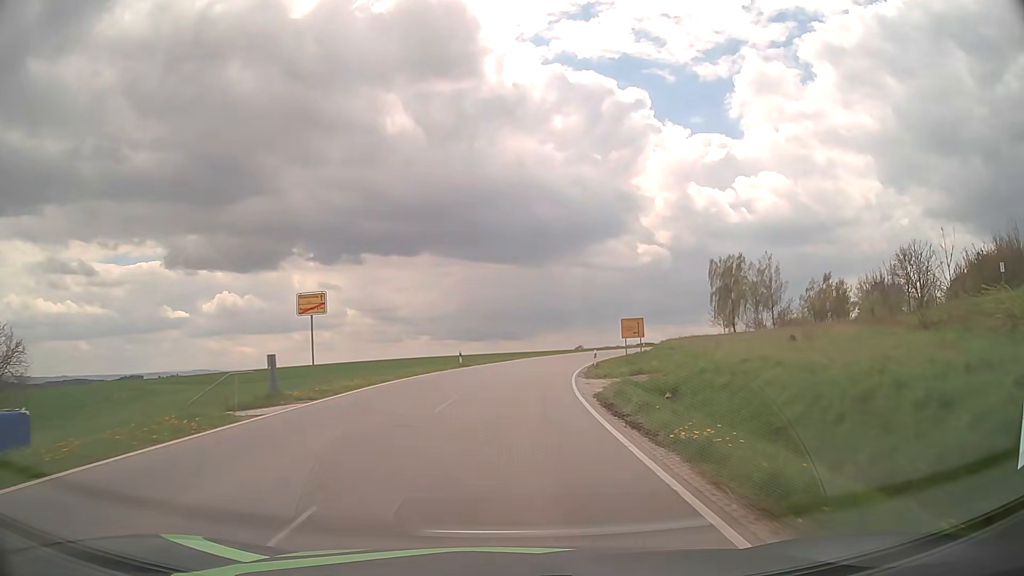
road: tertiary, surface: asphalt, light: Day
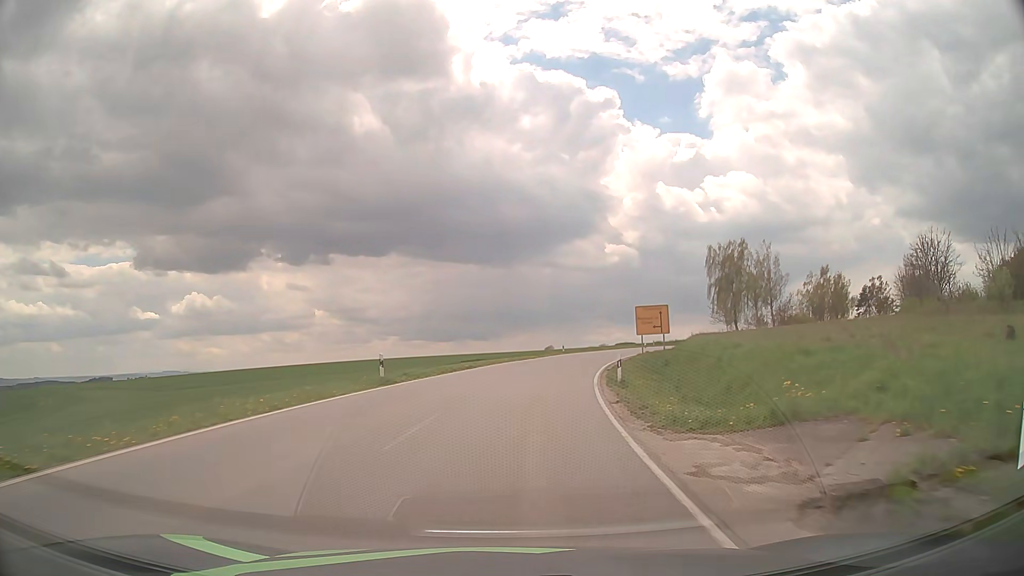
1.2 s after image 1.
(+0.3, +16.9) m; +3°
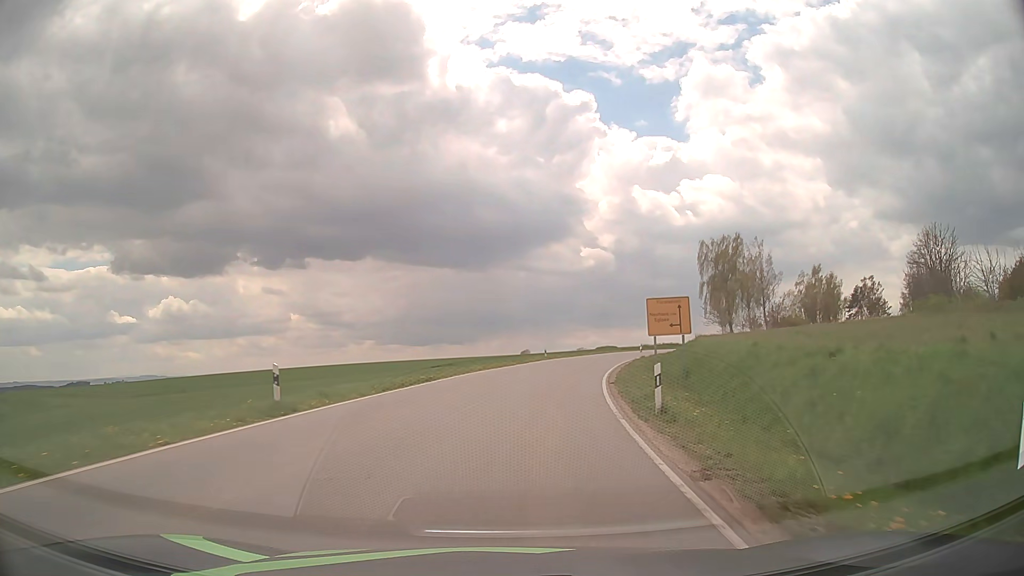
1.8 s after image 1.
(+0.1, +8.5) m; +2°
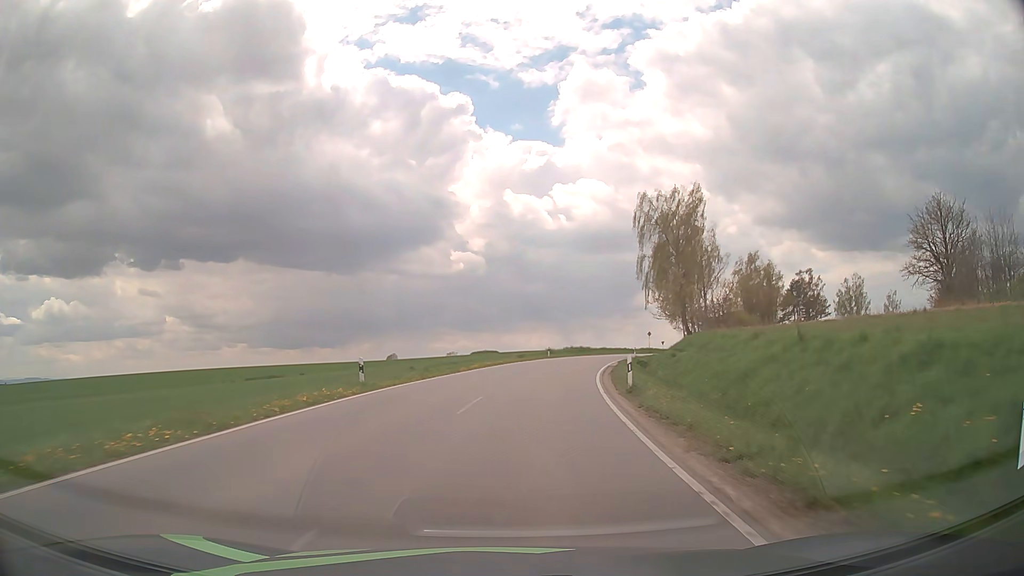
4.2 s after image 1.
(+3.4, +34.2) m; +11°
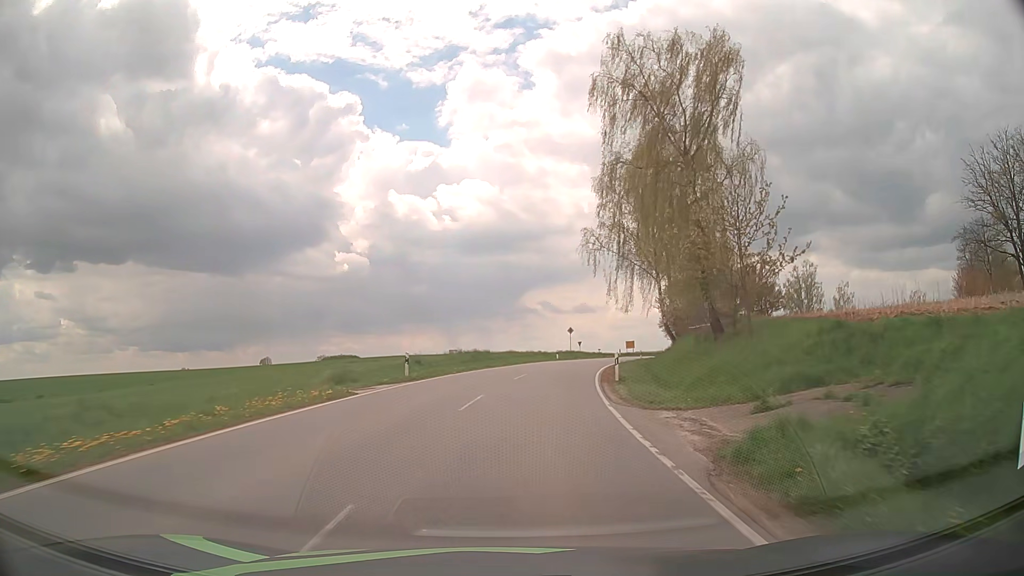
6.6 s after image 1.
(+3.1, +34.7) m; +10°
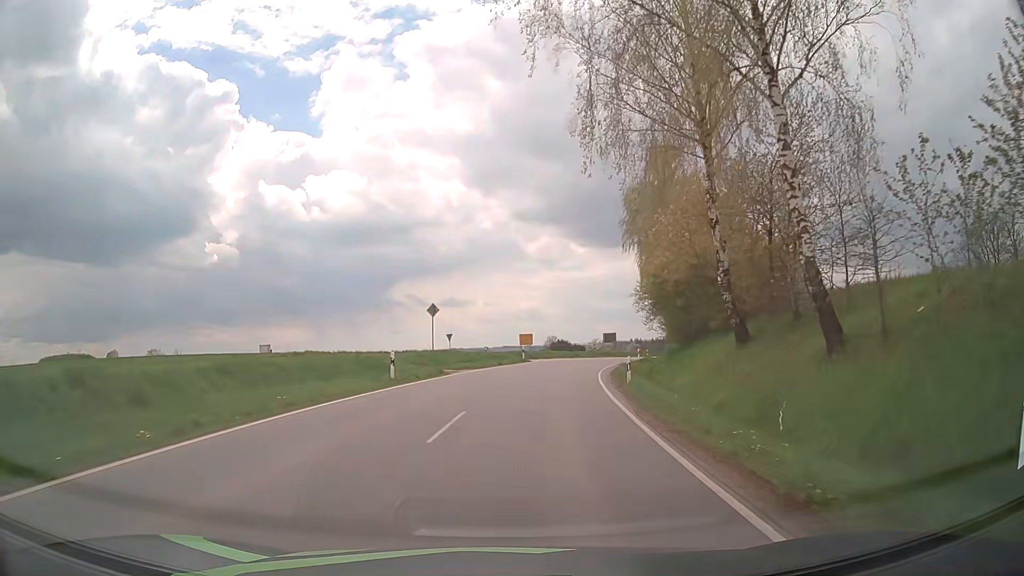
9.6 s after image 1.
(+3.8, +39.5) m; +11°
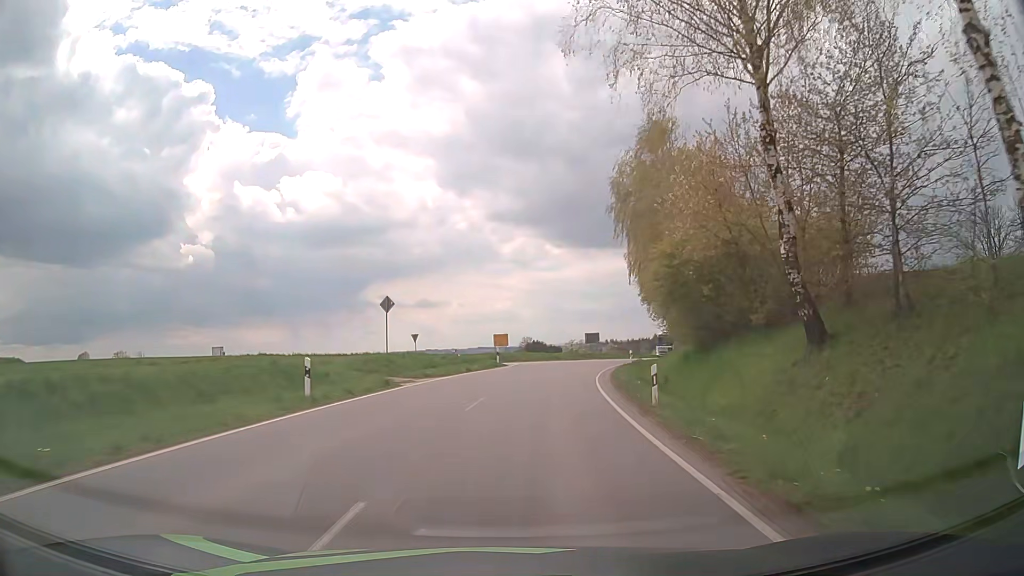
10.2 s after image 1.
(+0.2, +7.2) m; +2°
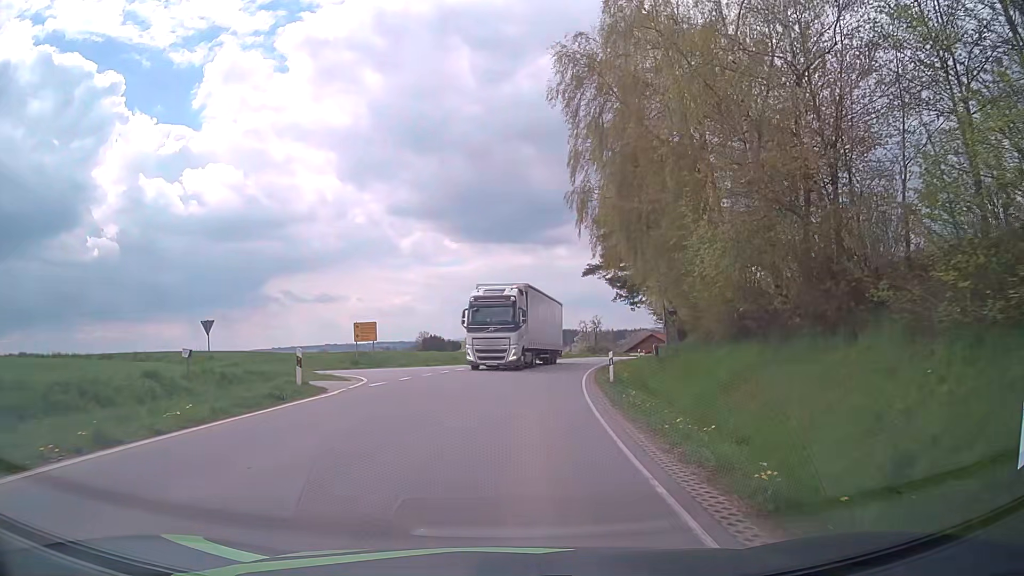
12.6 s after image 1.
(+1.7, +25.3) m; +8°
(0, +10) (+1, +20) (0, +30) (-7, +37) (-16, +40) (-26, +43) (-35, +46) (-44, +51) (-52, +56) (-61, +62) m
